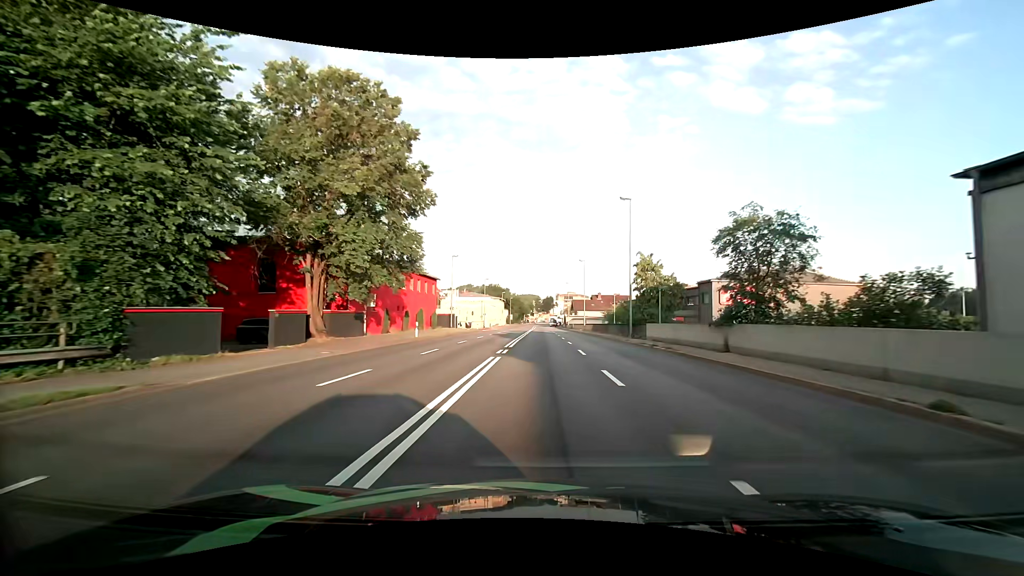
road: primary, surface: asphalt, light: Day
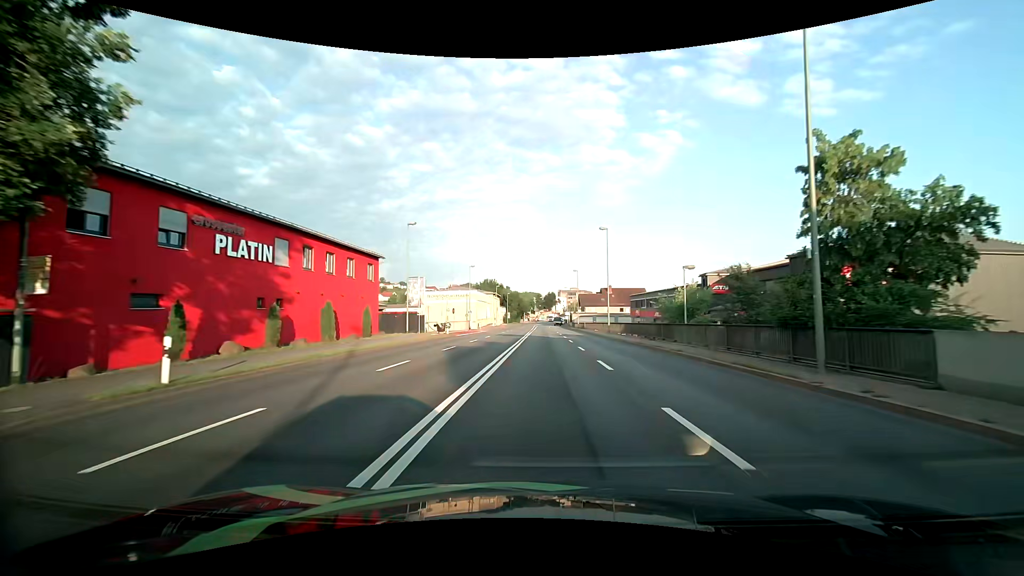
(-0.2, +23.6) m; -1°
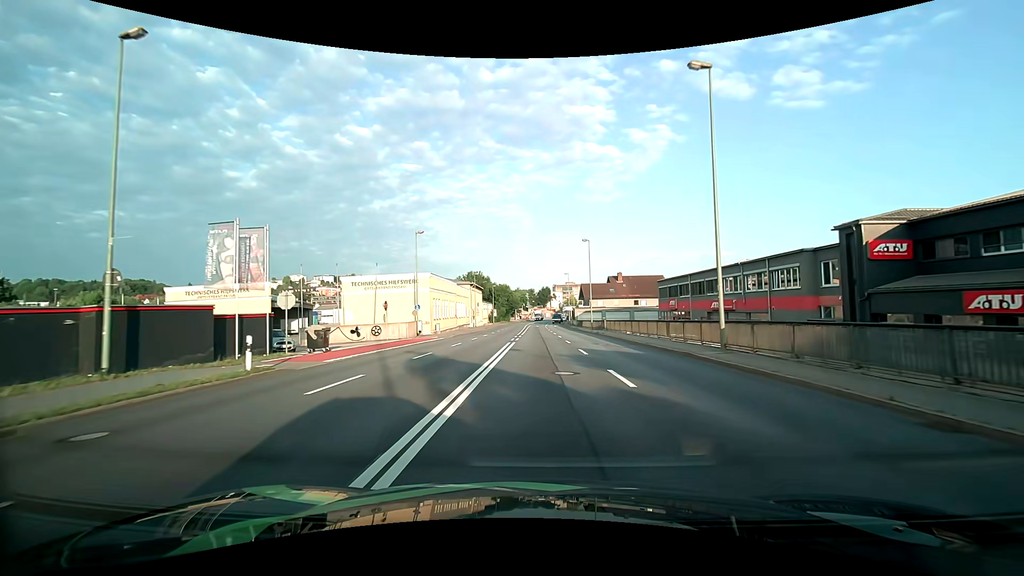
(+0.1, +30.9) m; +1°
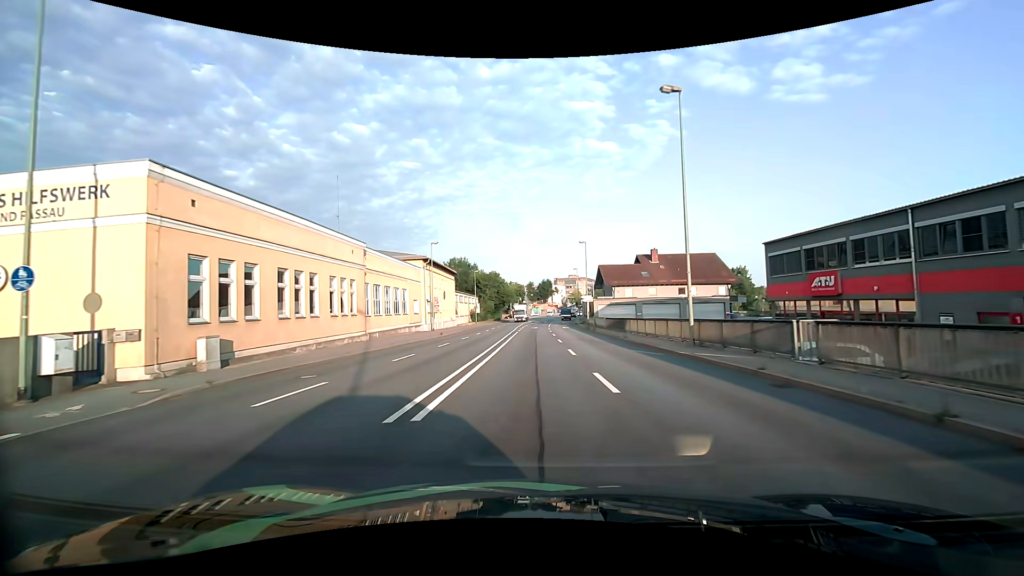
(+0.1, +37.1) m; 0°
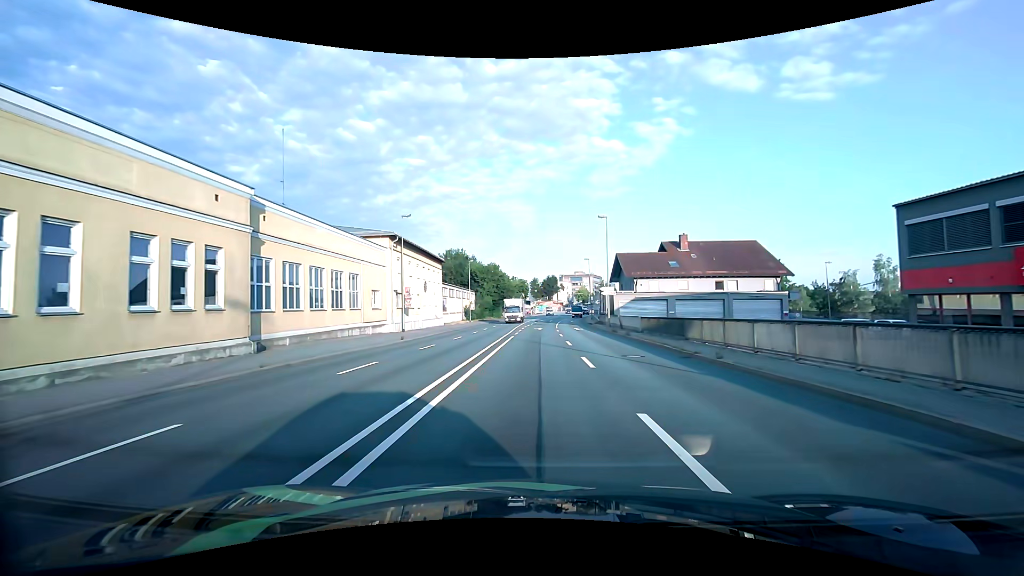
(0.0, +14.1) m; 0°
(0, +10) (0, +20) (0, +30) (0, +40) (0, +50) (-1, +60) (-1, +70) (-1, +80) (0, +90) (0, +100) m
